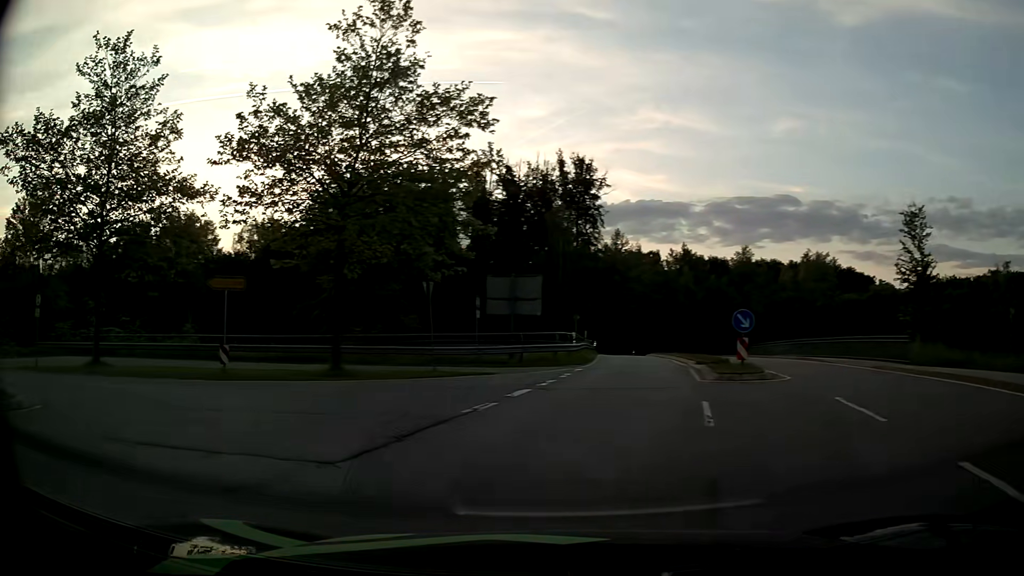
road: secondary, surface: asphalt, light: Day
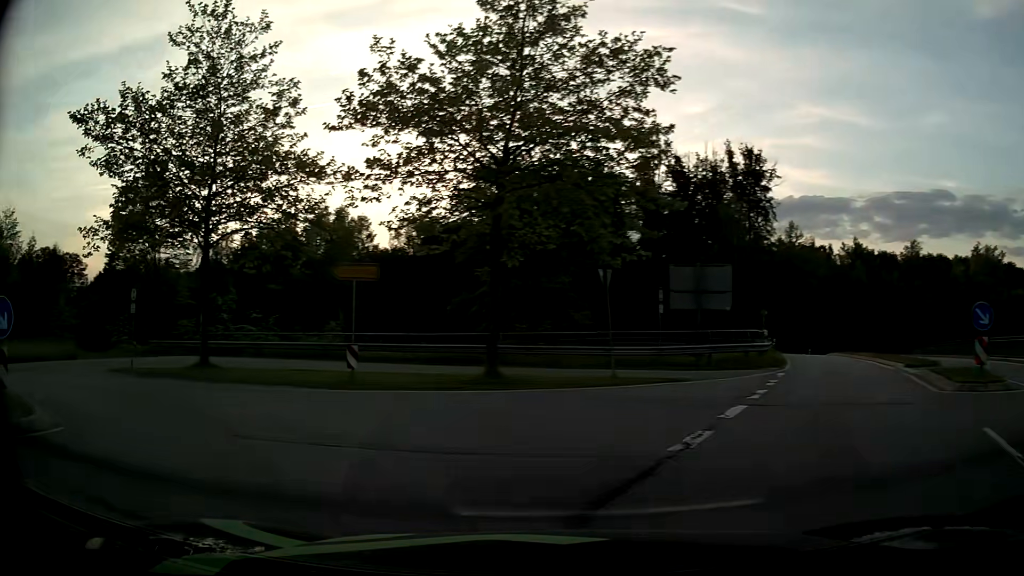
(-0.4, +3.7) m; -14°
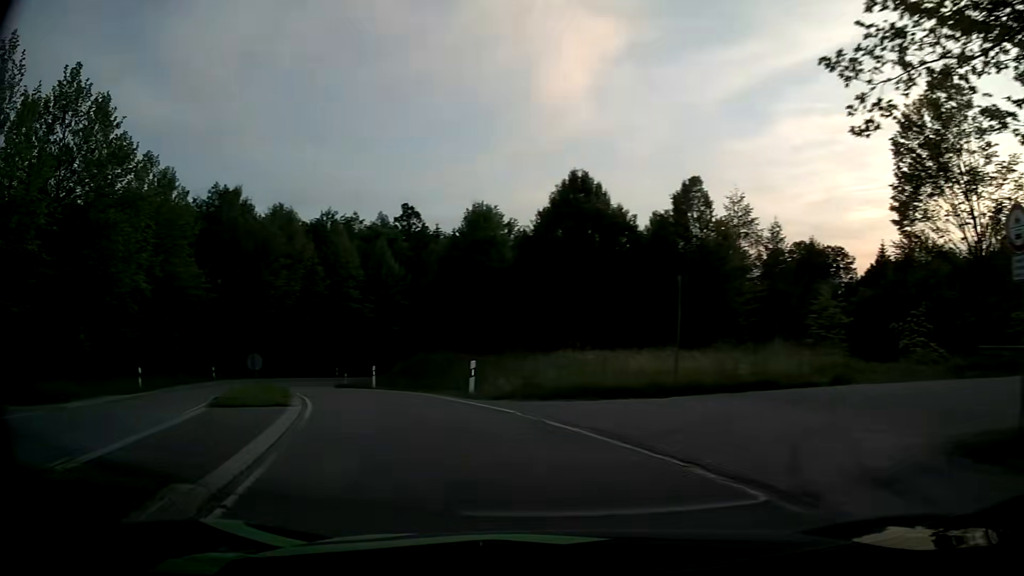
(-8.8, +12.8) m; -67°
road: primary_link
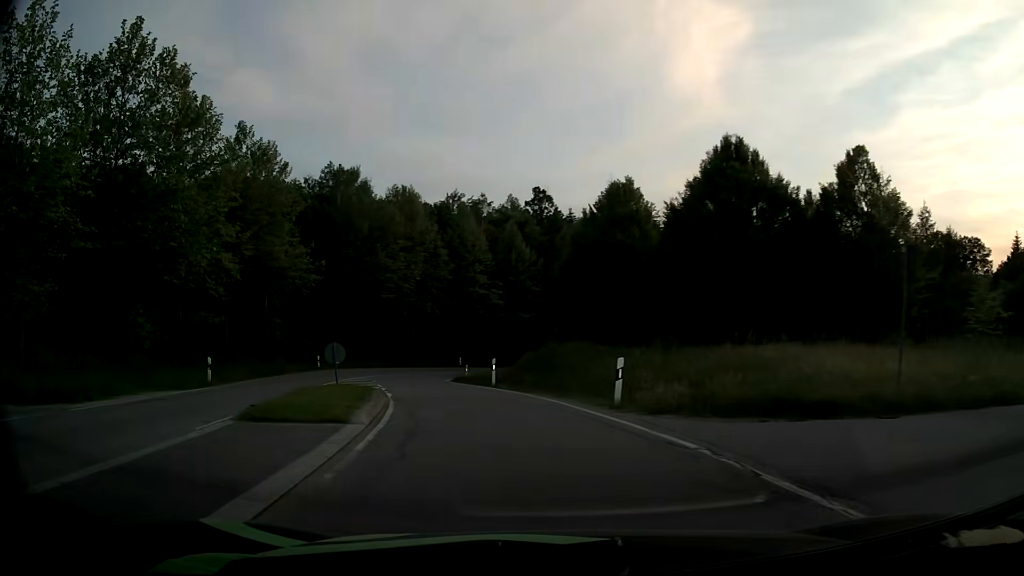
(-0.6, +5.2) m; -11°
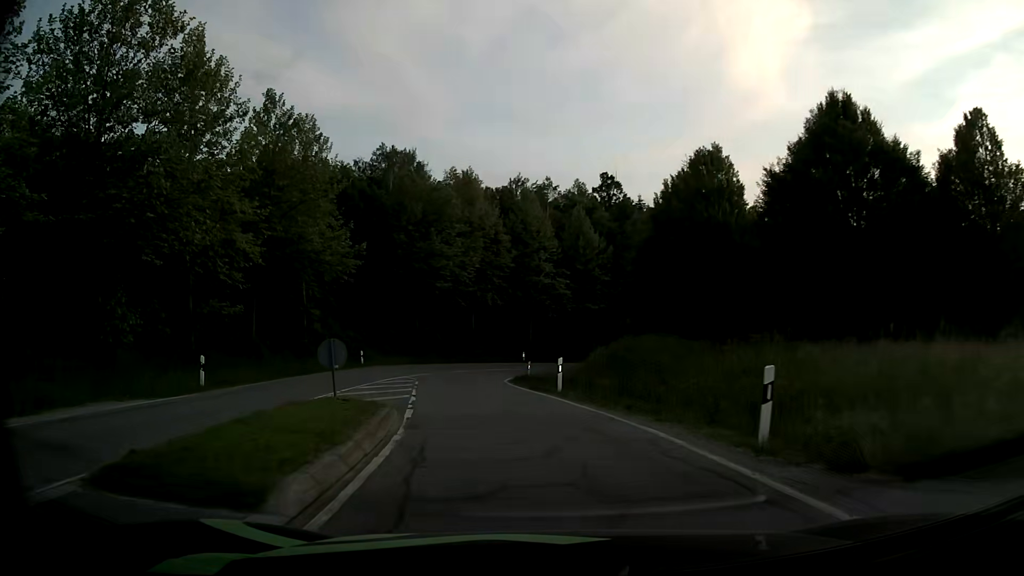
(-0.3, +5.8) m; -6°
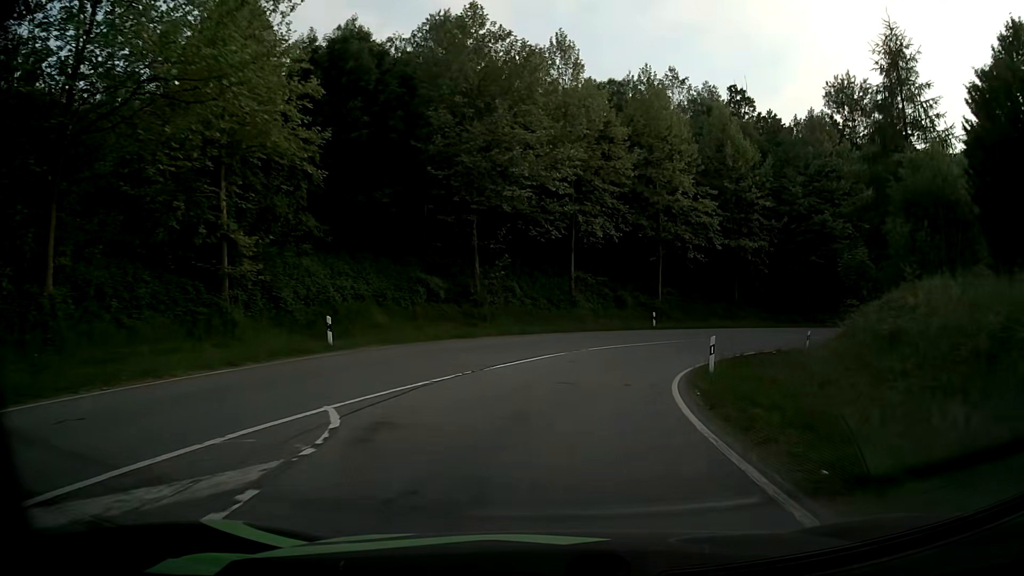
(-2.9, +25.0) m; -9°
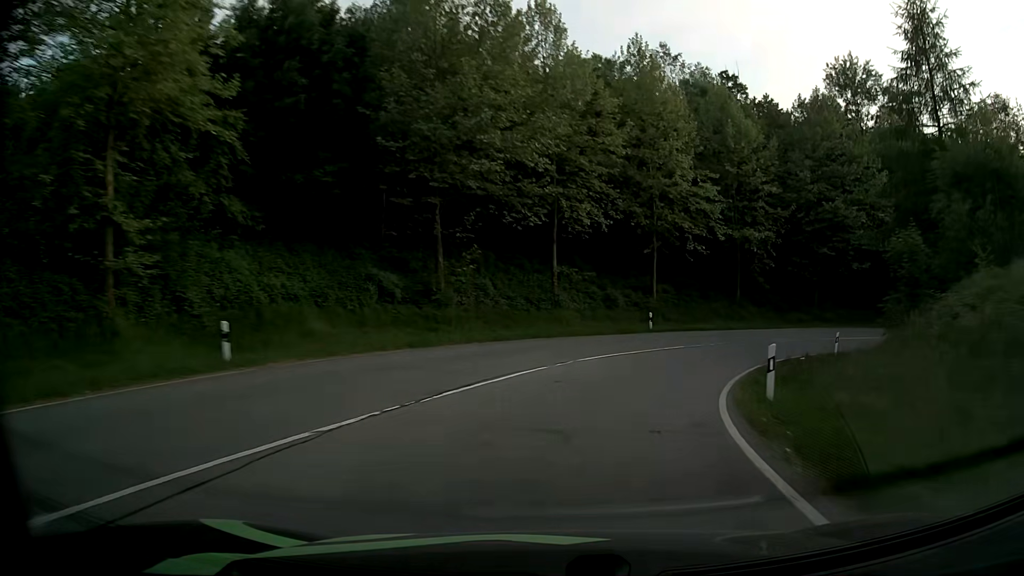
(+0.1, +6.0) m; +1°
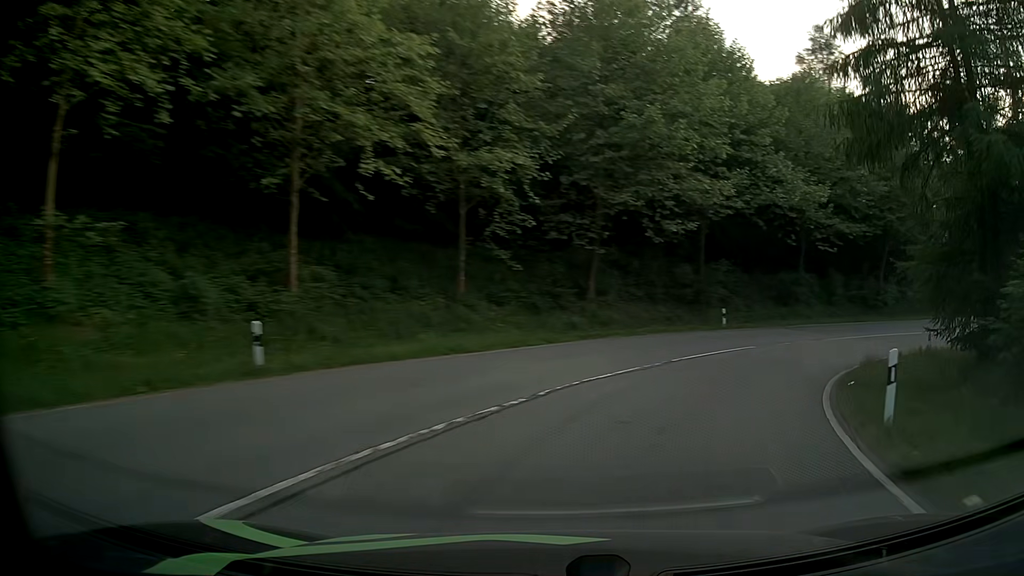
(+4.2, +22.3) m; +25°
(+1, +10) (+6, +19) (+12, +26) (+21, +32) (+30, +34) (+39, +30) (+45, +22) (+48, +12) (+49, +2) (+49, -8) m
